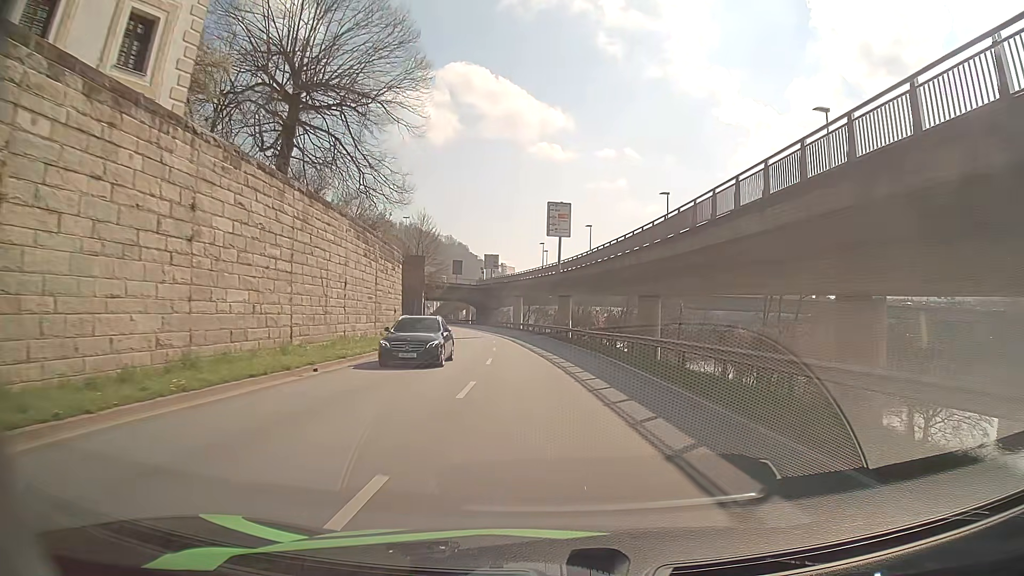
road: primary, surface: asphalt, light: Day
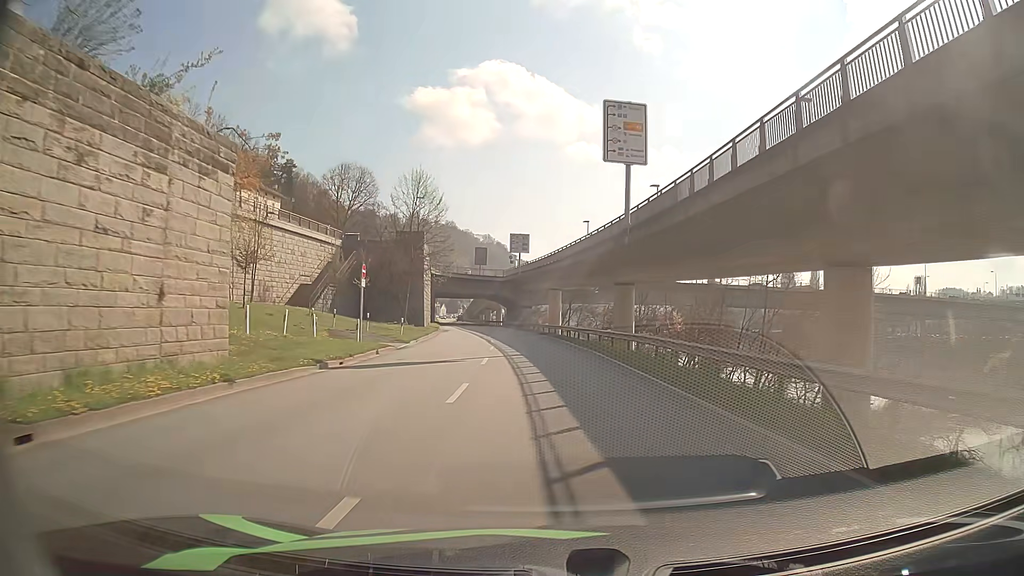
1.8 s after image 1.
(-0.7, +27.9) m; -3°
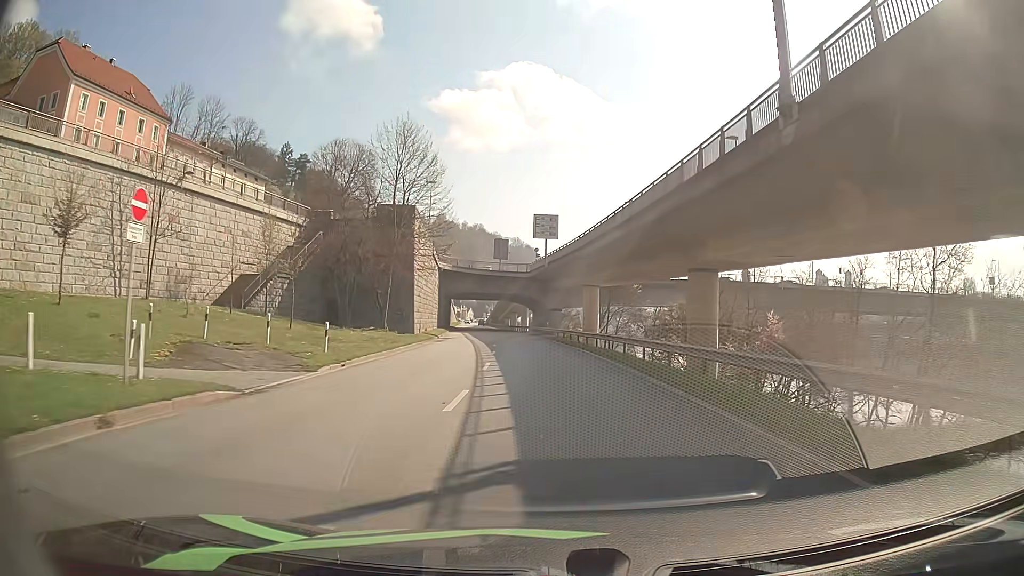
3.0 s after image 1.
(-0.4, +18.7) m; -3°
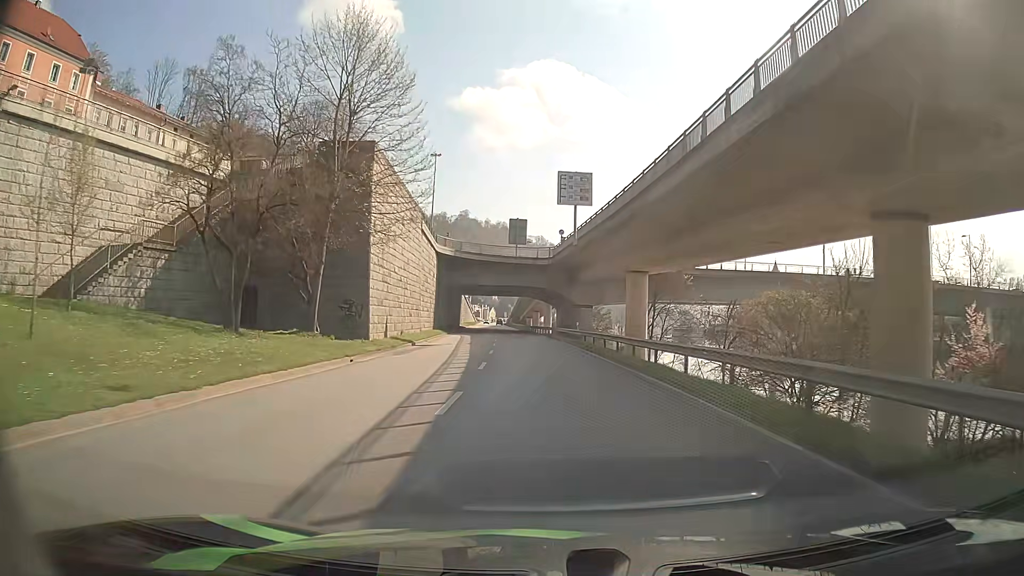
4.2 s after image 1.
(-0.3, +18.7) m; -2°
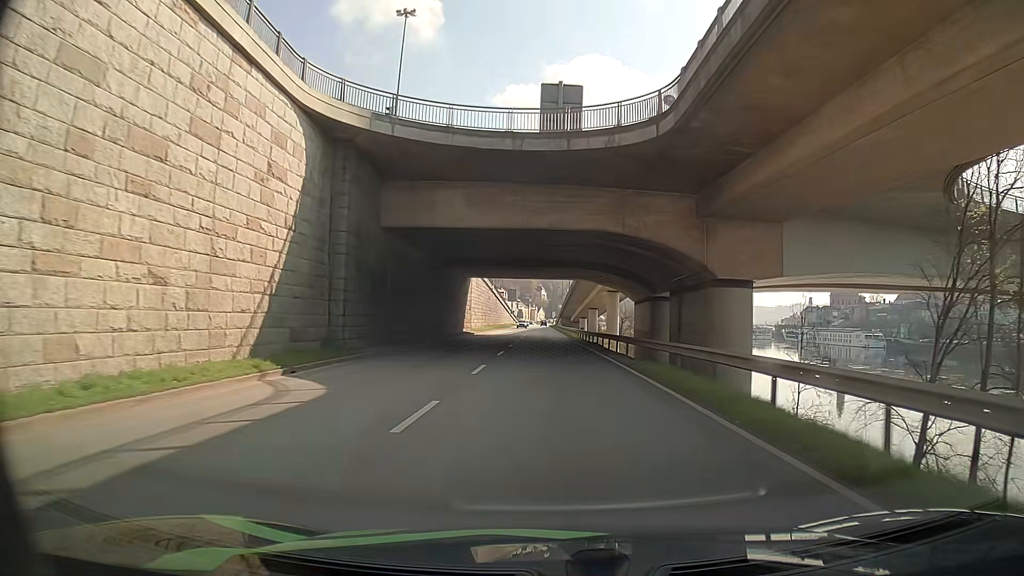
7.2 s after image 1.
(-2.0, +46.8) m; -4°
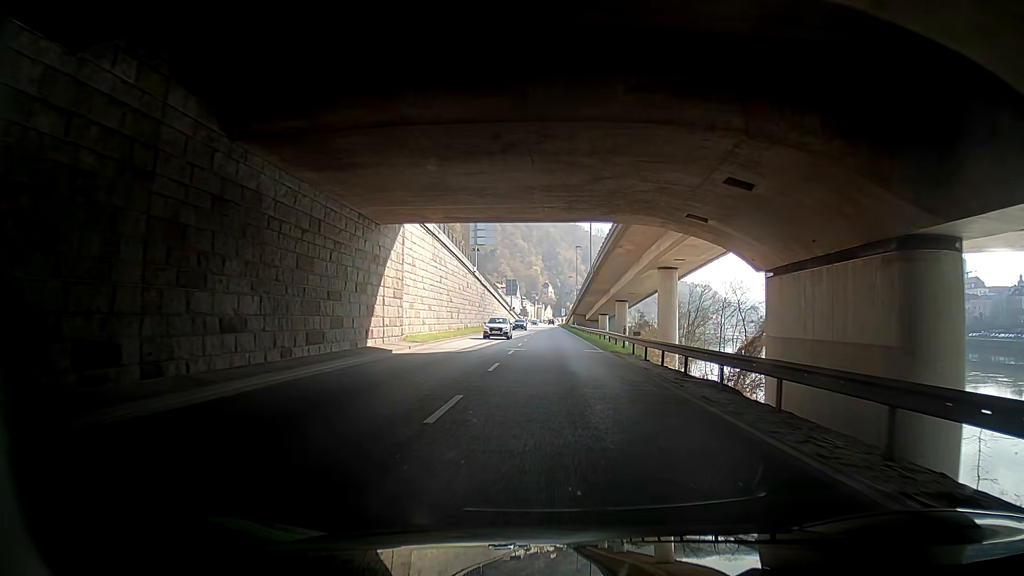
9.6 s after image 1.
(-0.2, +35.3) m; 0°
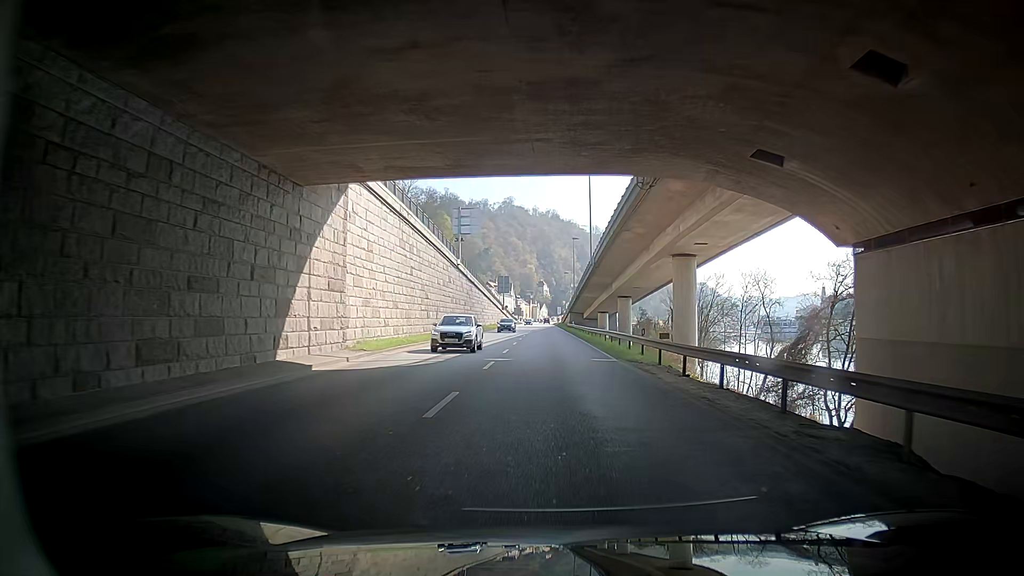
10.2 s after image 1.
(+0.2, +8.6) m; +3°
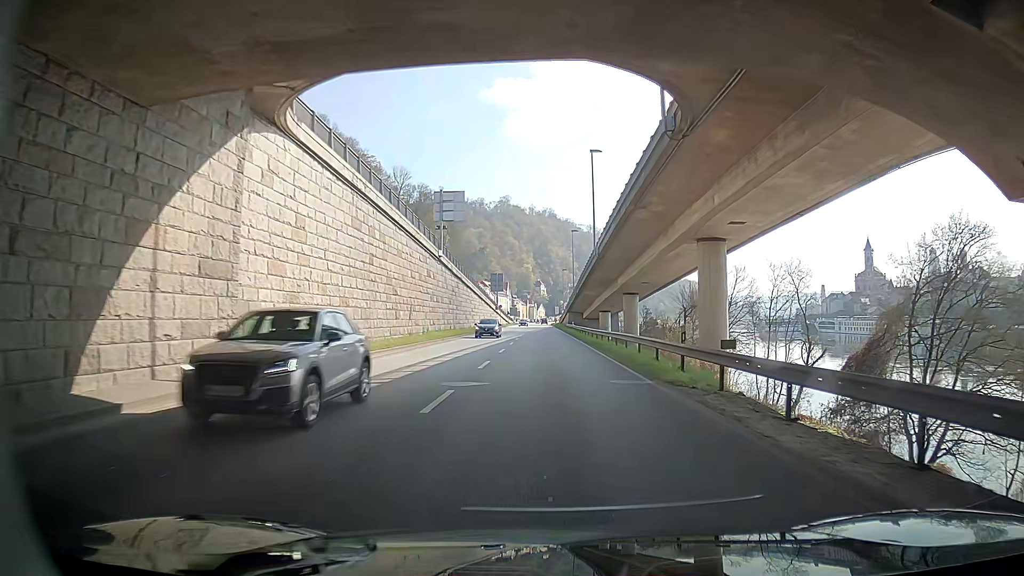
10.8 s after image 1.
(-0.2, +8.6) m; -4°
(0, +10) (0, +20) (0, +30) (0, +40) (0, +50) (0, +60) (0, +70) (0, +80) (0, +90) (0, +100) m
